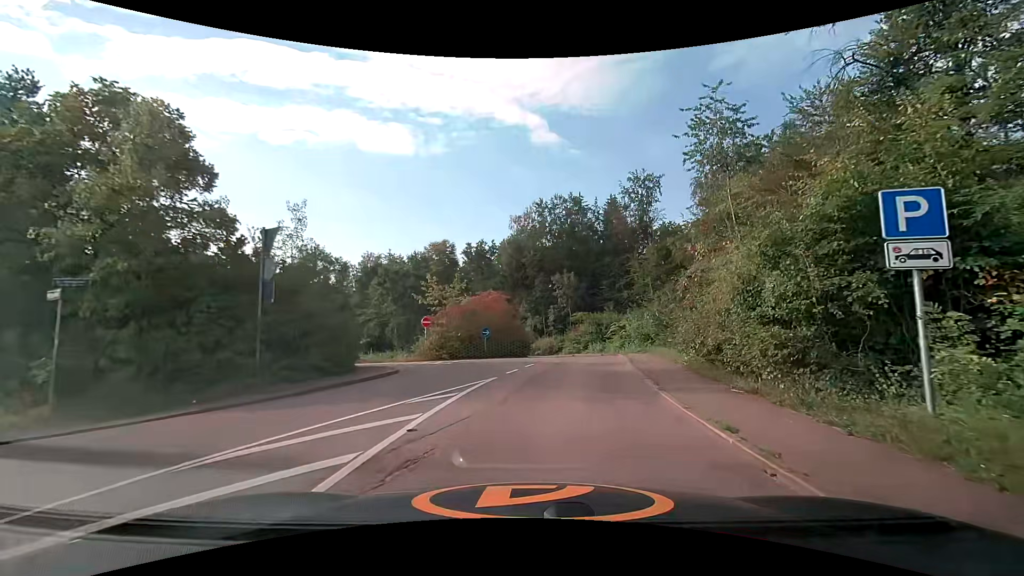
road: service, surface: asphalt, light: Day
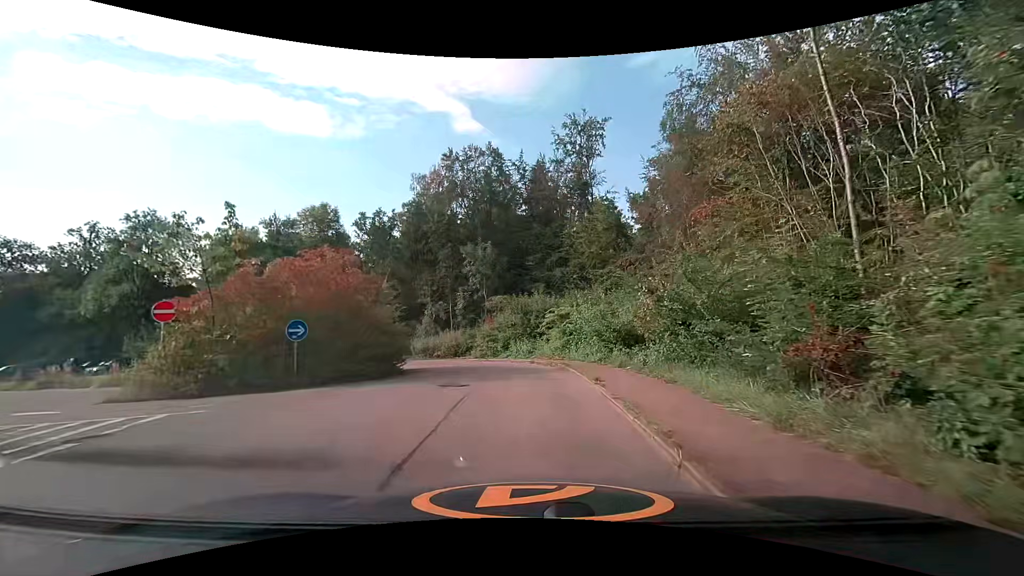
(+1.5, +15.4) m; +9°
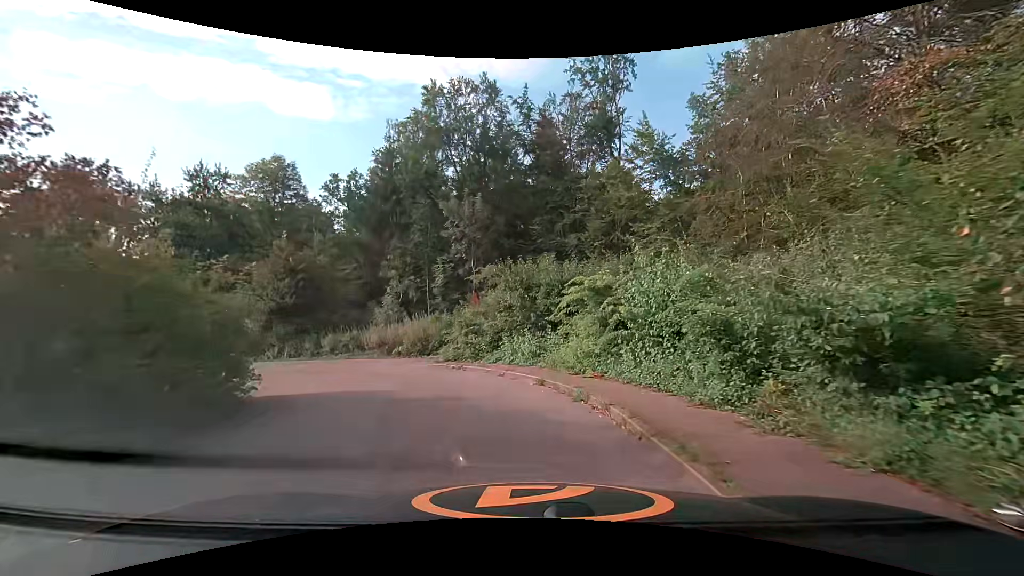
(0.0, +11.2) m; 0°
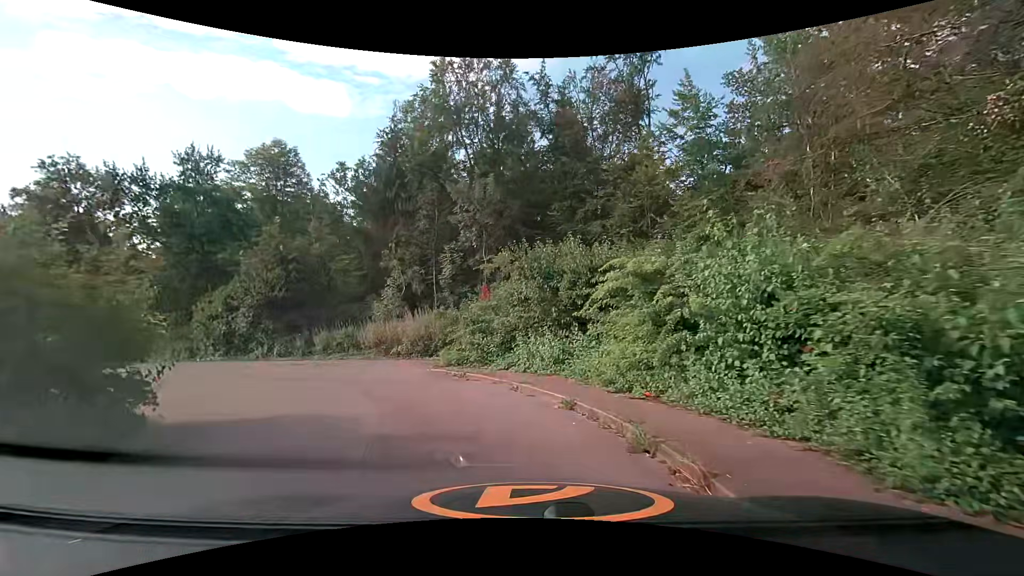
(0.0, +3.2) m; -1°
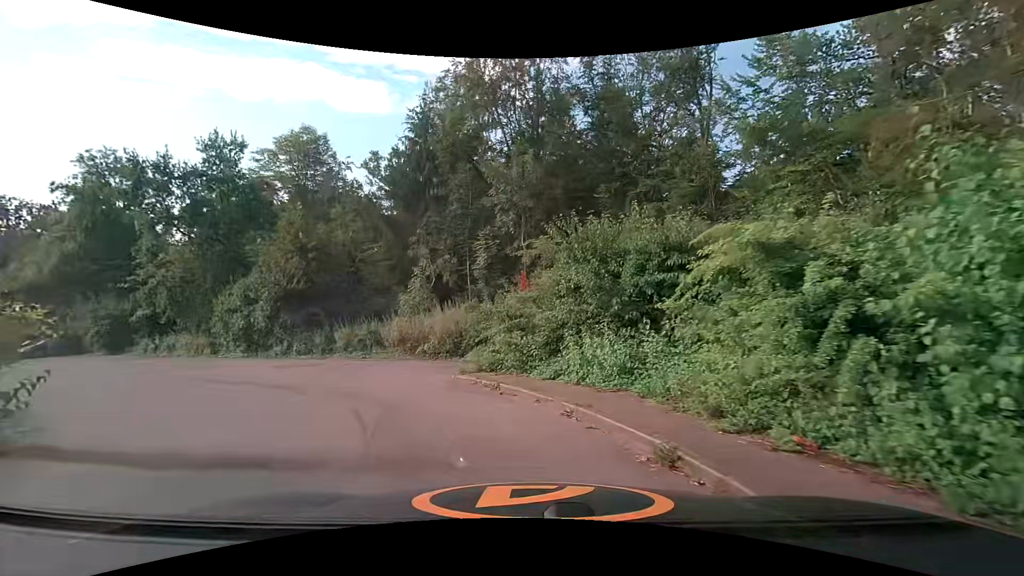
(-0.1, +3.0) m; -5°
